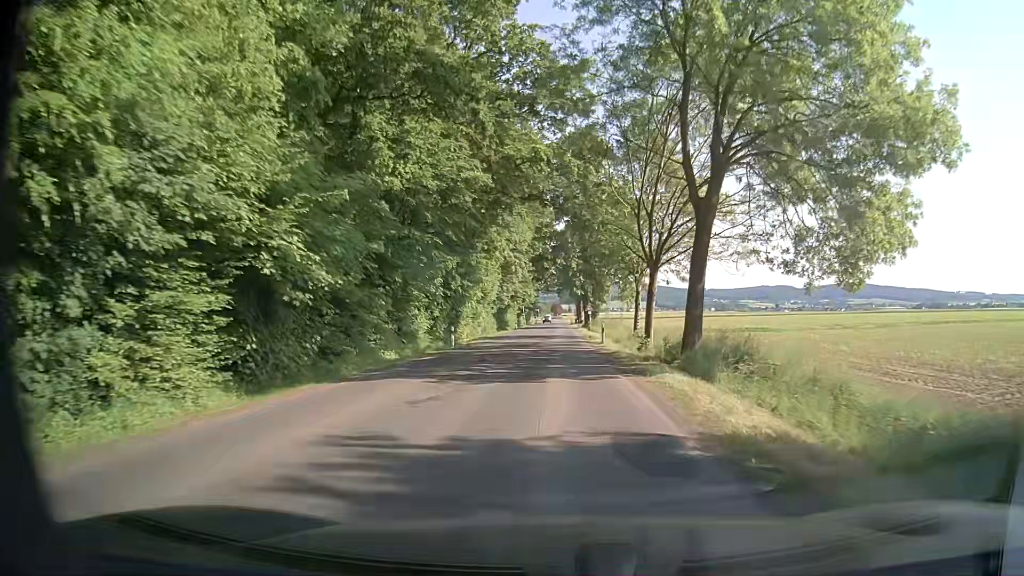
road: secondary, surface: asphalt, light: Day
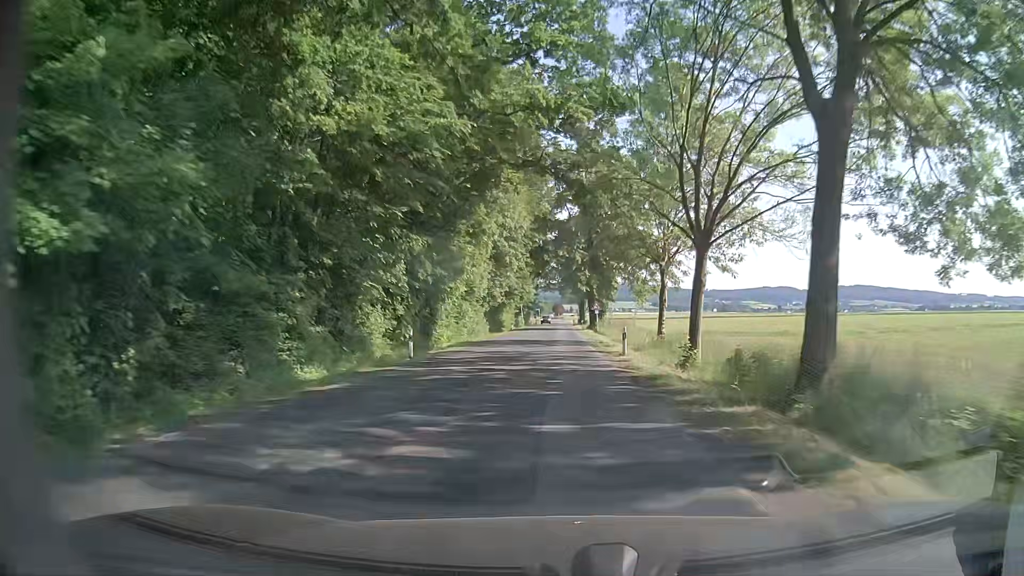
(-0.2, +10.2) m; -1°
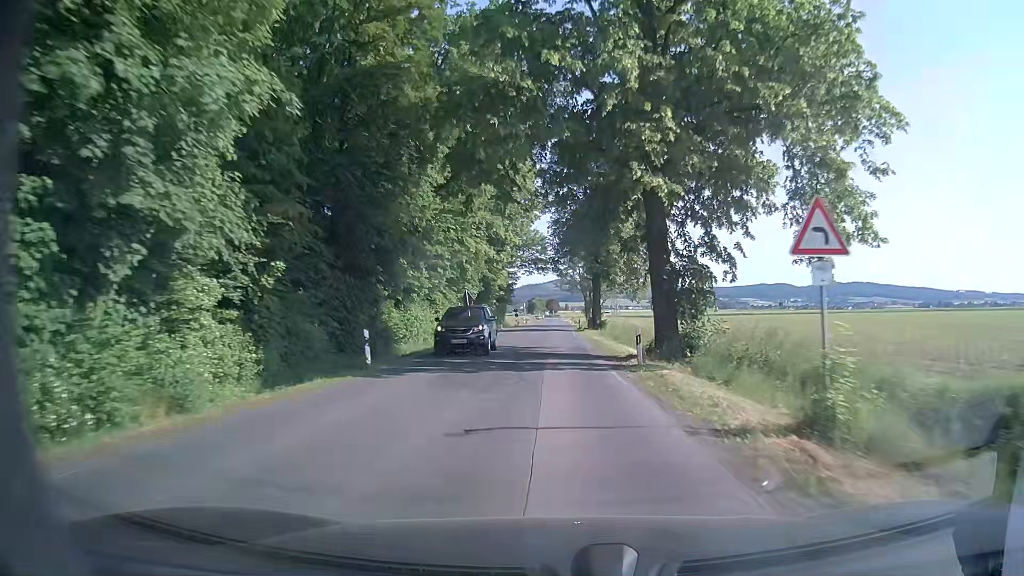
(+0.5, +54.0) m; +1°
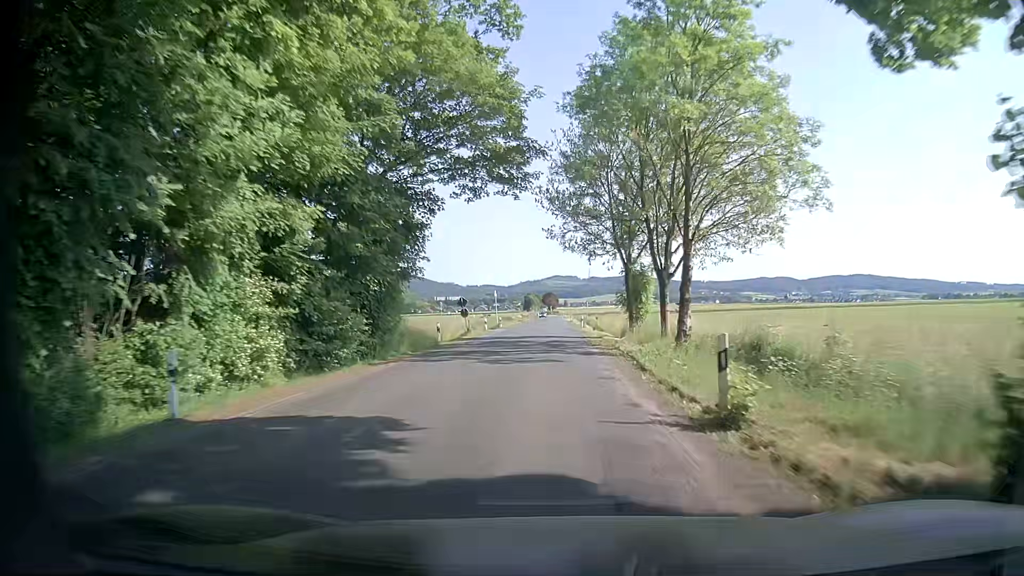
(-0.3, +56.4) m; 0°
(0, +10) (0, +20) (0, +30) (0, +40) (0, +50) (0, +60) (0, +70) (0, +80) (0, +90) (0, +100) m
